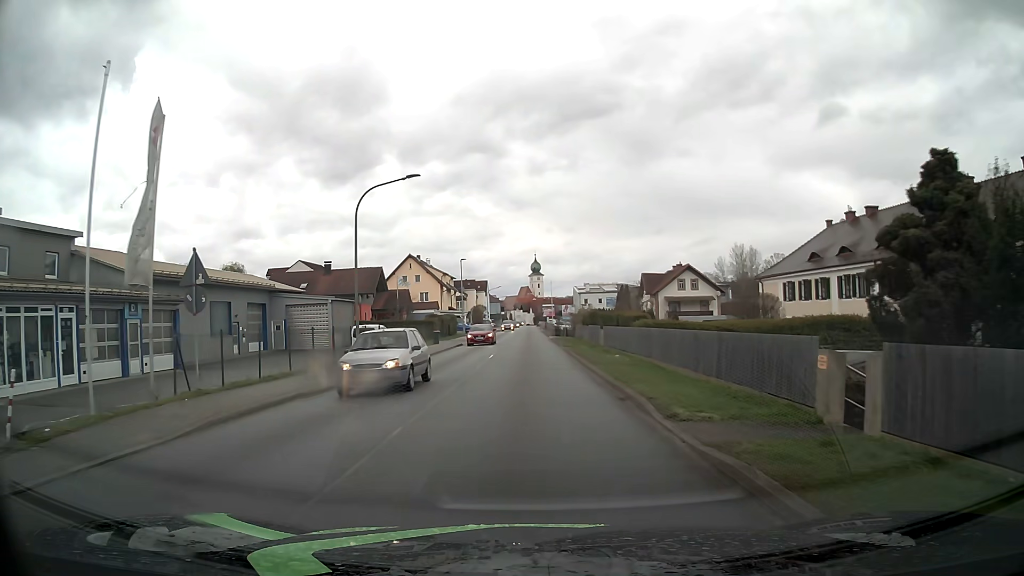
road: unclassified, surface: asphalt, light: Day
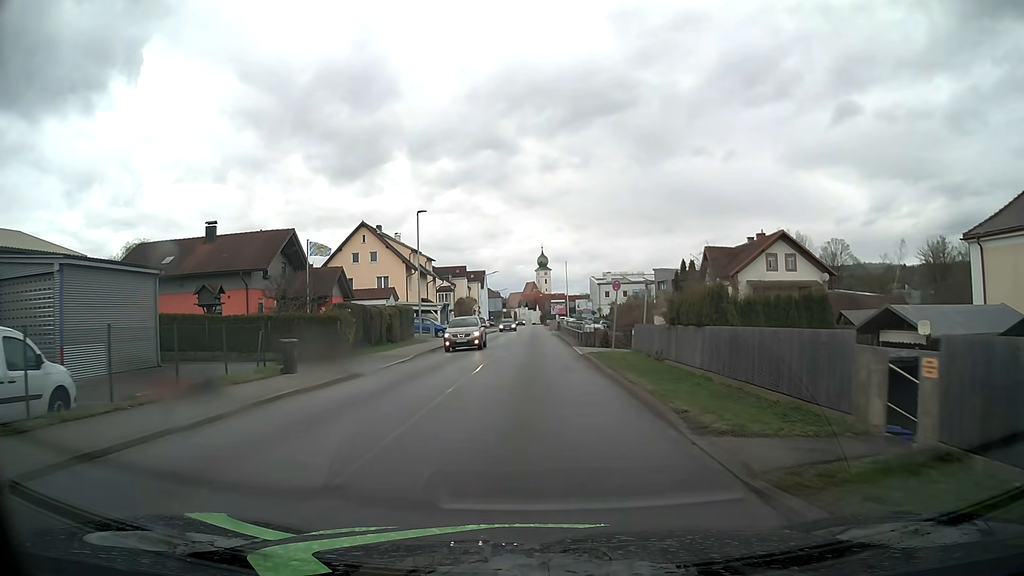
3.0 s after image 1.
(-0.1, +30.3) m; 0°
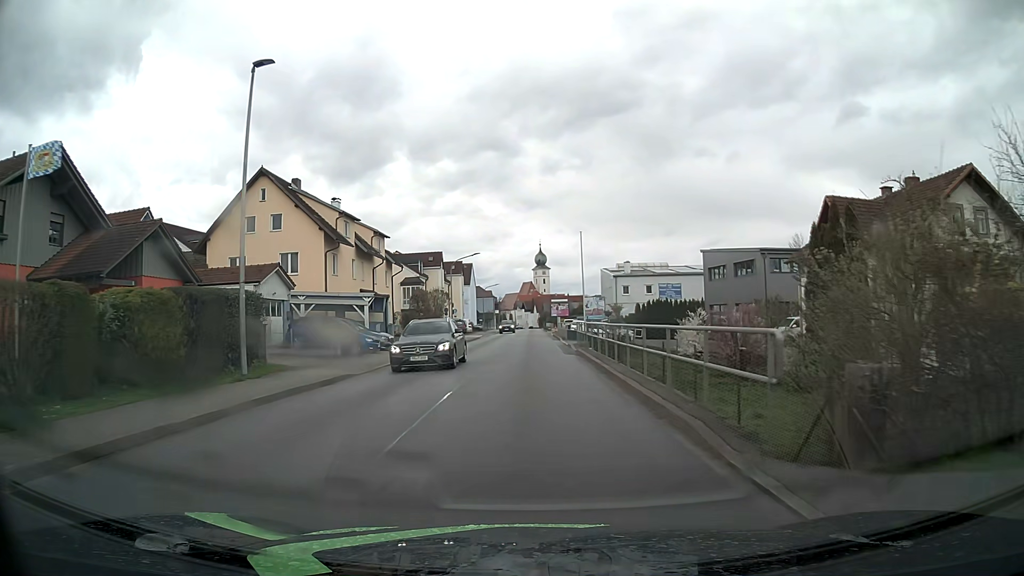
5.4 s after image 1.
(-0.1, +25.7) m; 0°
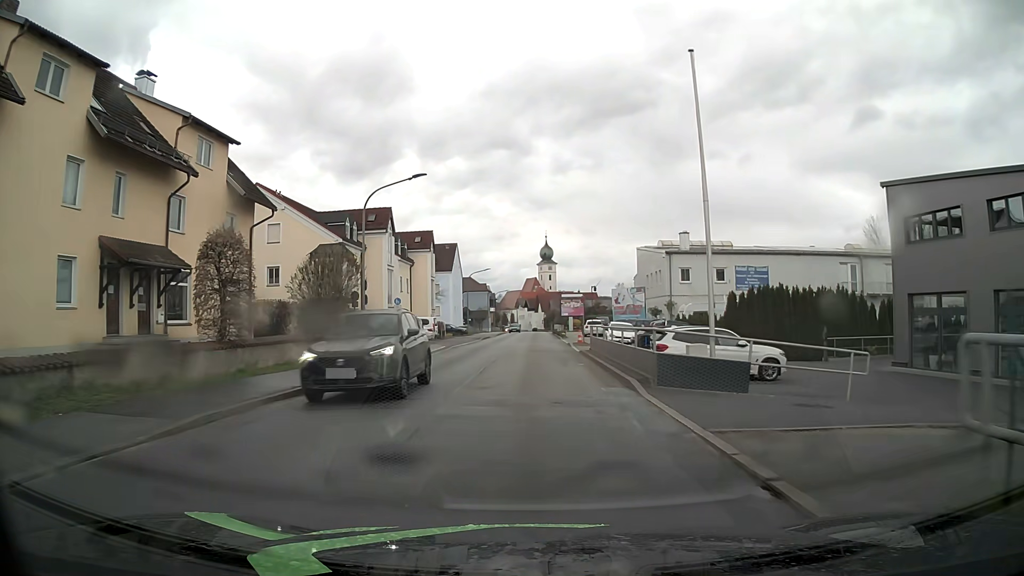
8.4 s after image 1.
(0.0, +32.0) m; -1°
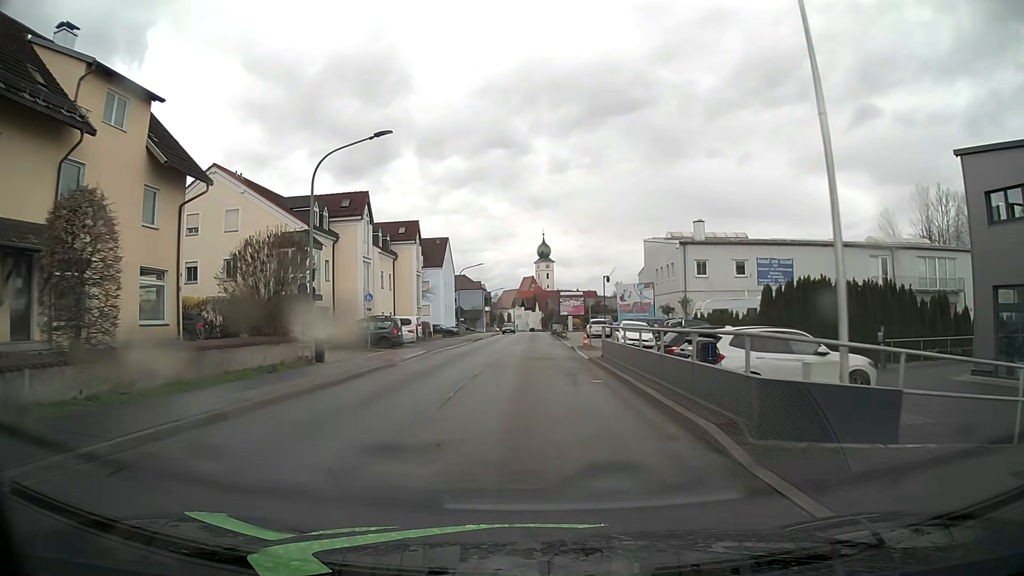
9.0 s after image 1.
(+0.1, +6.3) m; +1°
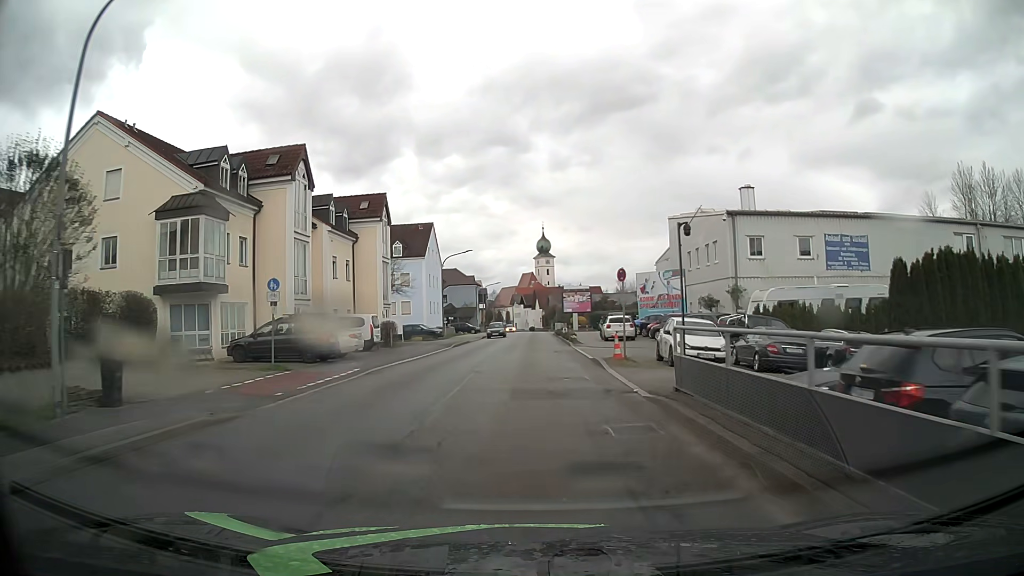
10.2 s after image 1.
(0.0, +12.5) m; 0°
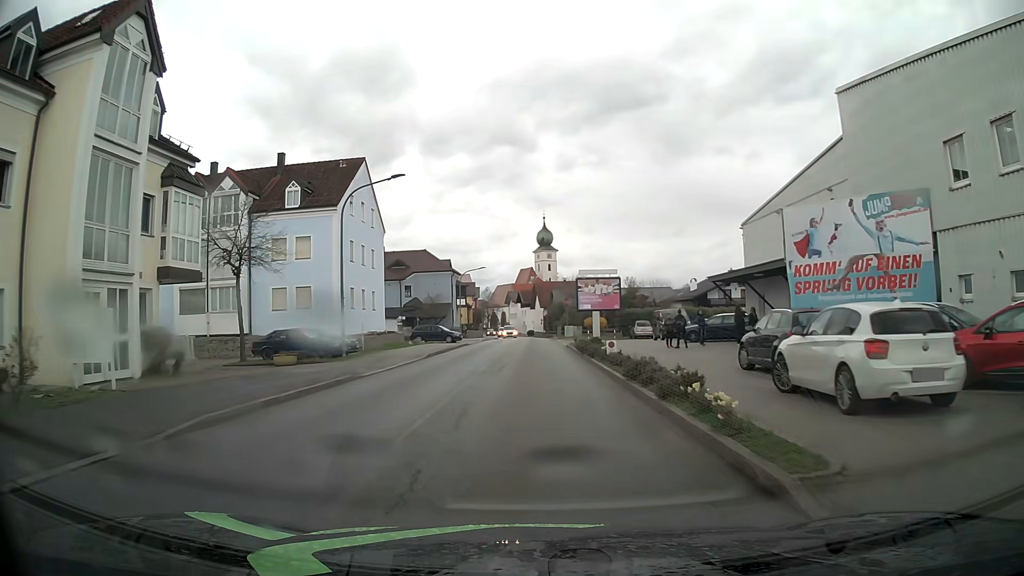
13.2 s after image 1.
(0.0, +30.7) m; 0°
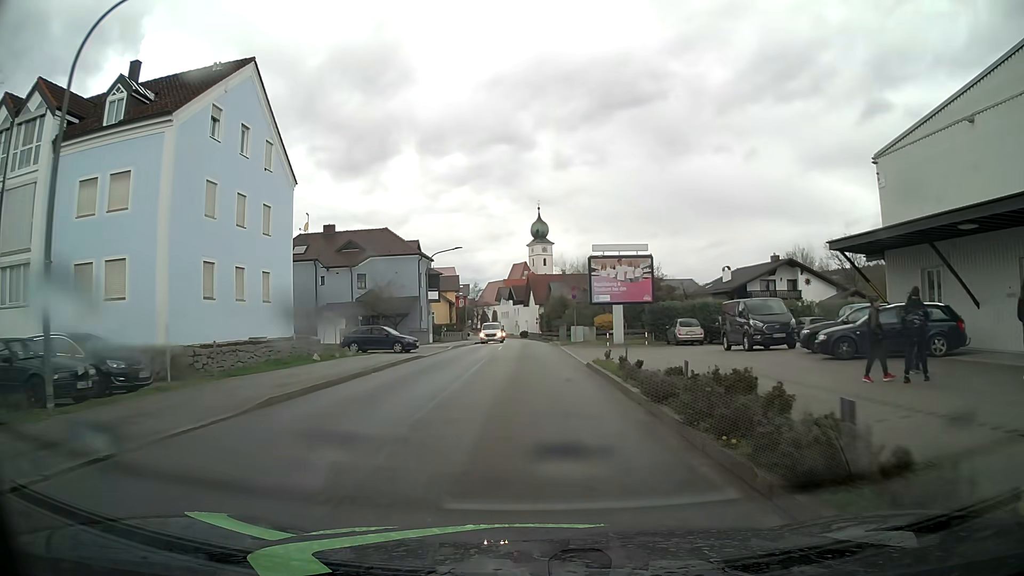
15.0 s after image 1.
(-0.1, +18.4) m; 0°
